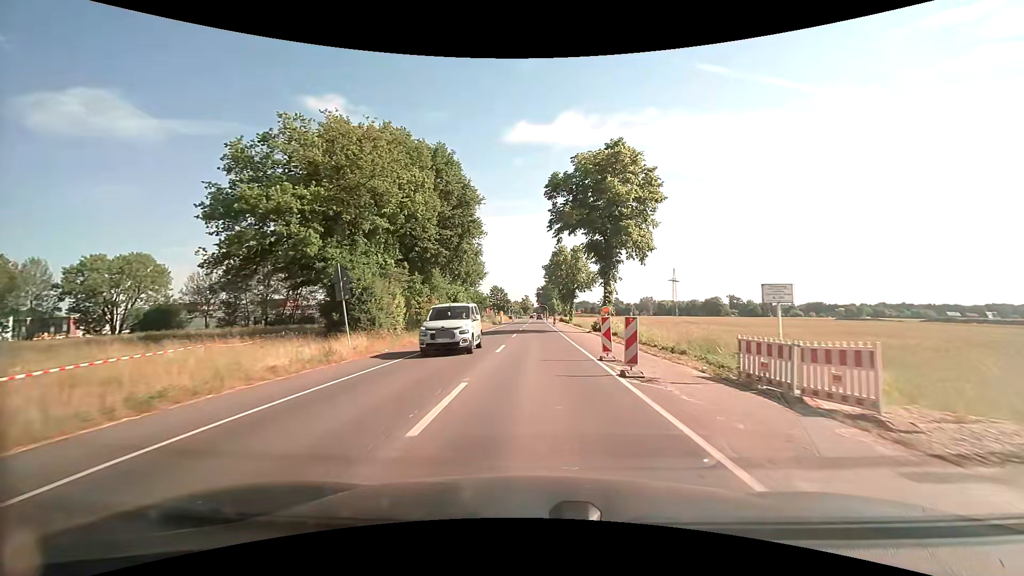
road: secondary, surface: asphalt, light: Day
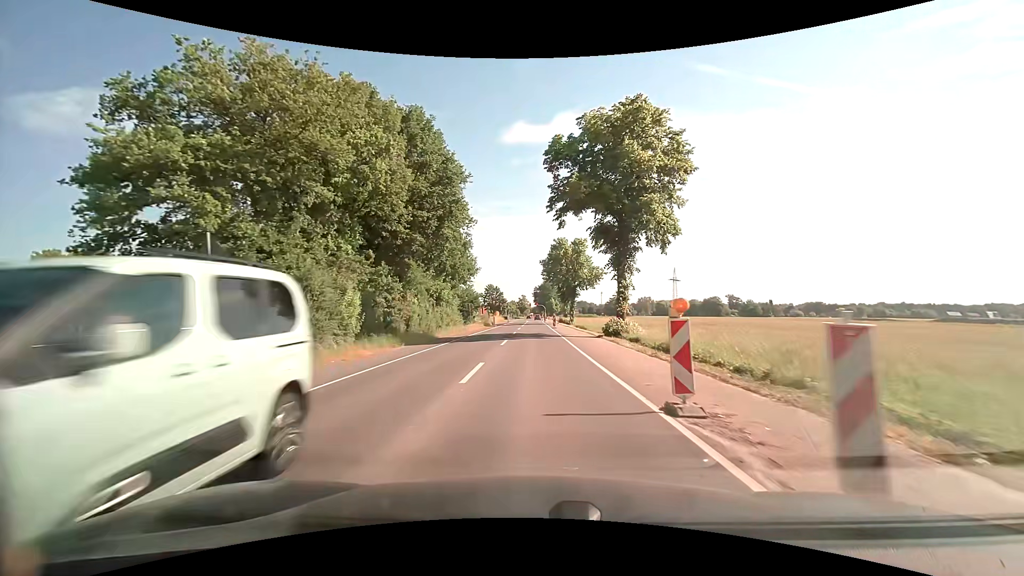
(0.0, +7.9) m; 0°
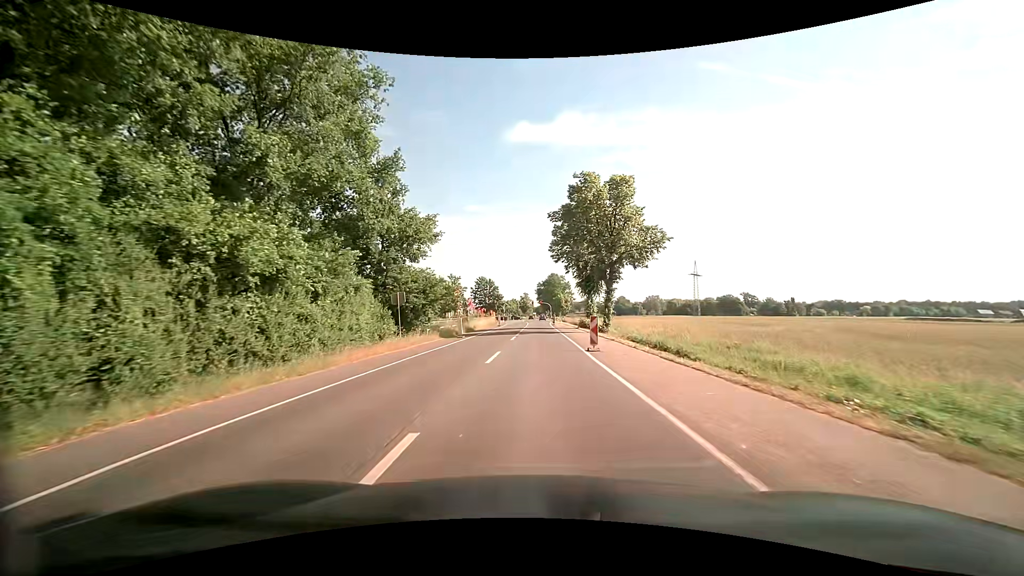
(-0.1, +32.3) m; -1°
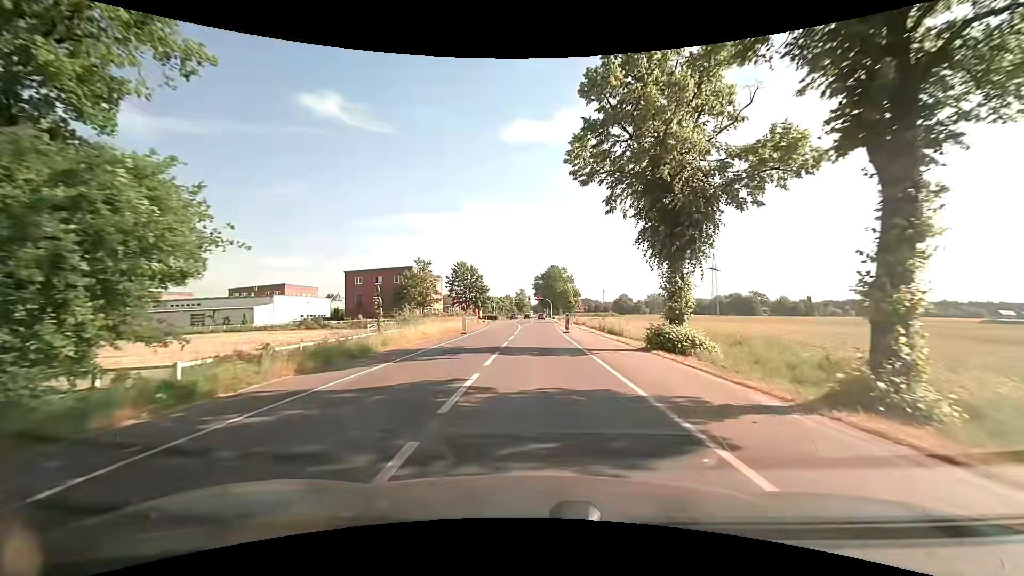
(+0.2, +31.2) m; +1°
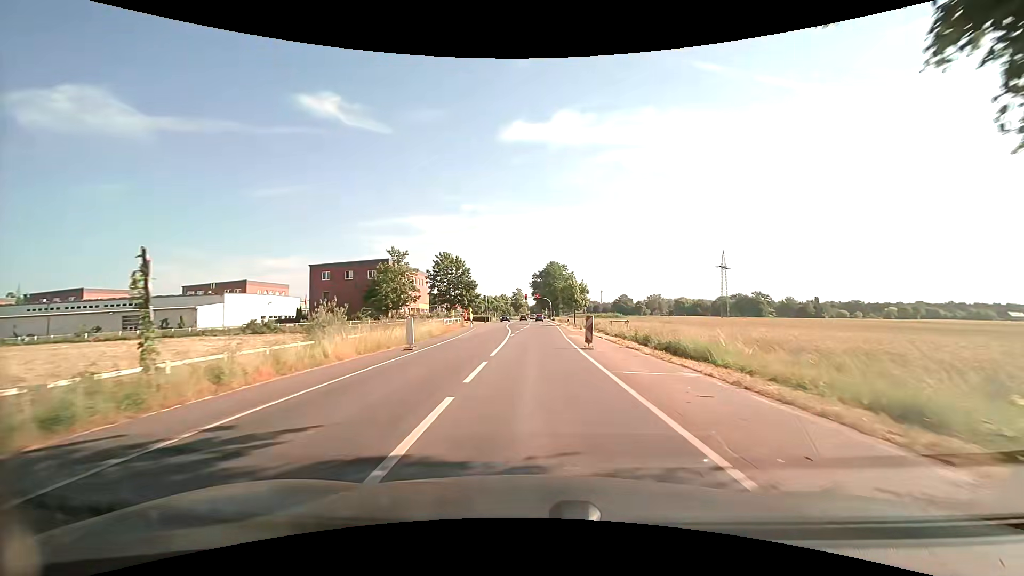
(0.0, +15.0) m; 0°
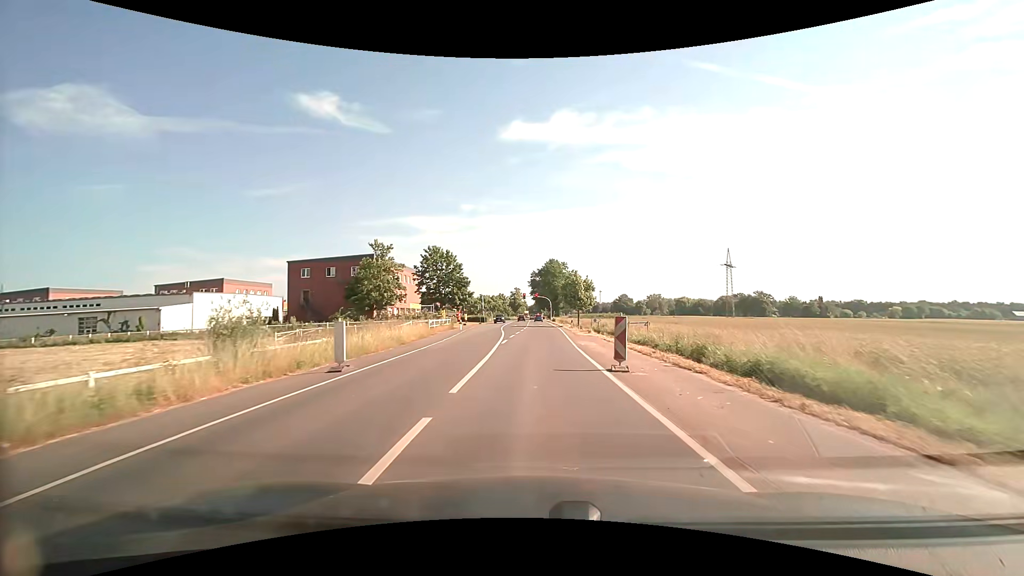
(0.0, +7.3) m; 0°
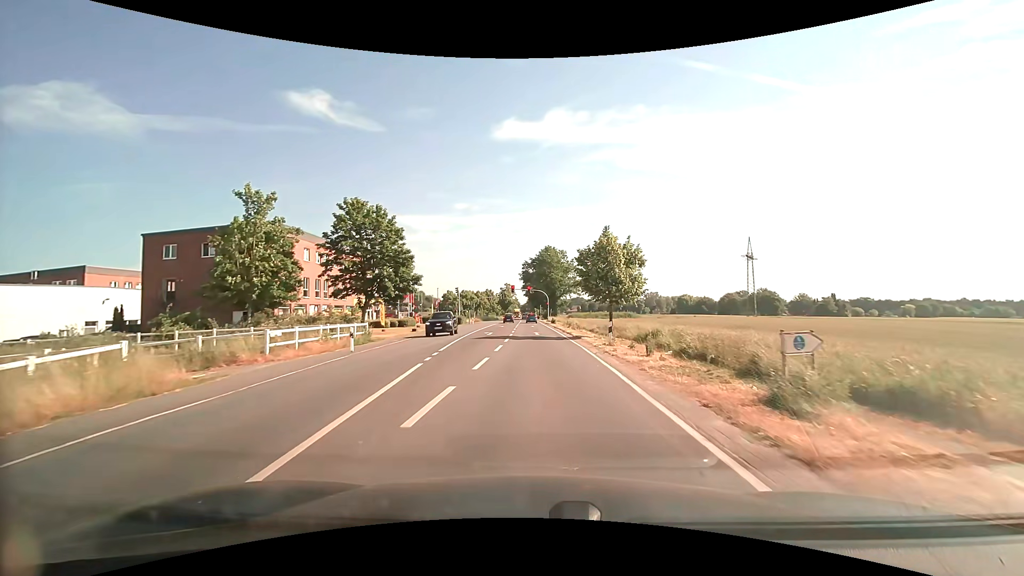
(+0.1, +28.3) m; +1°
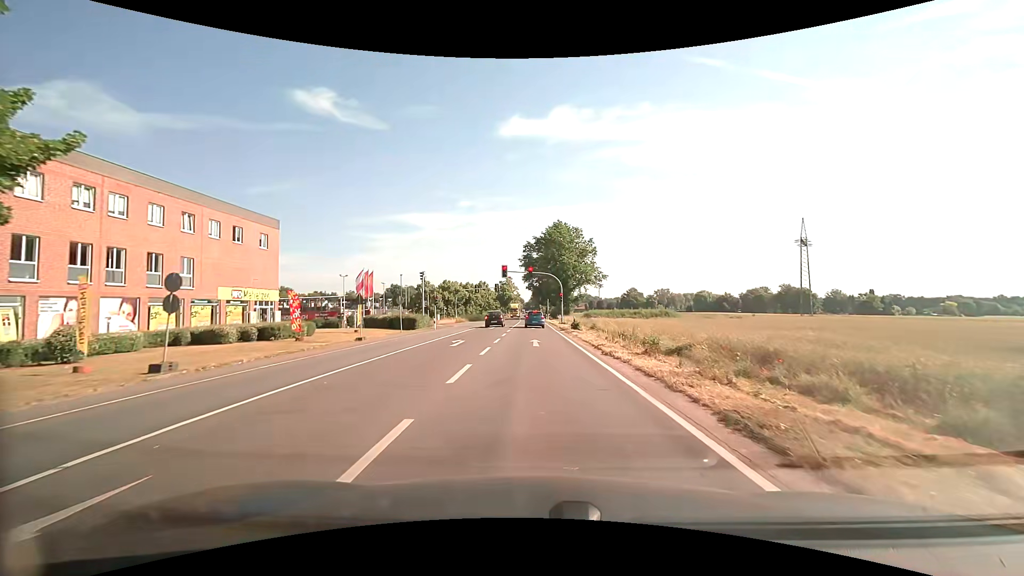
(0.0, +32.8) m; -1°
(0, +10) (0, +20) (0, +30) (0, +40) (0, +50) (0, +60) (0, +70) (0, +80) (-1, +90) (-1, +100) m
